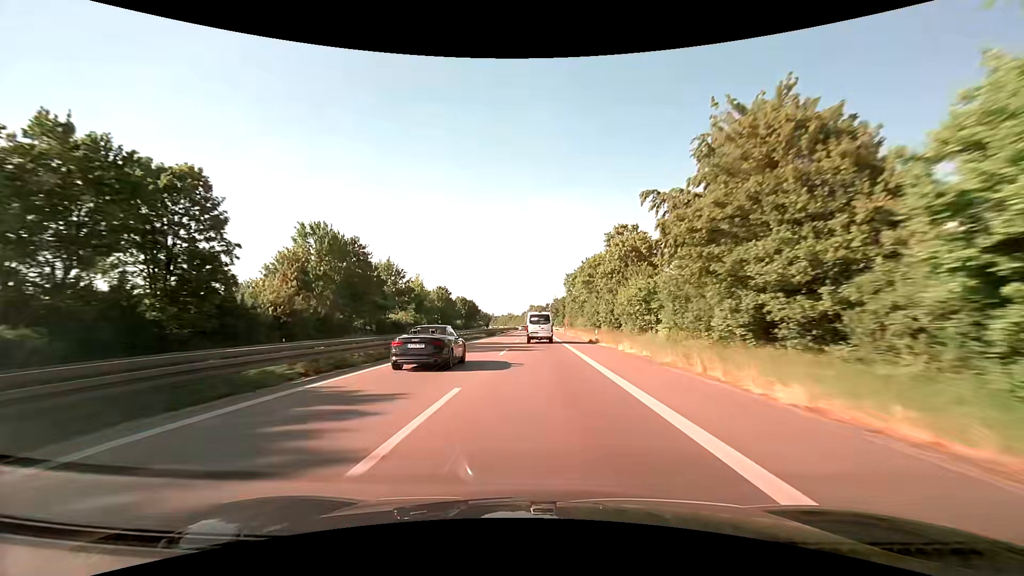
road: trunk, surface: asphalt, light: Day
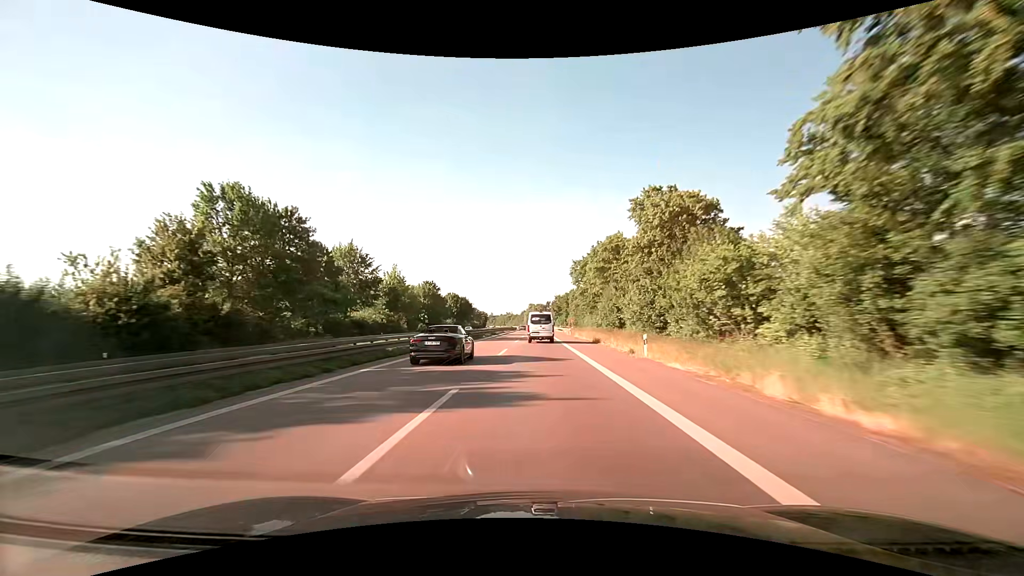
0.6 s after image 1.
(0.0, +18.2) m; 0°
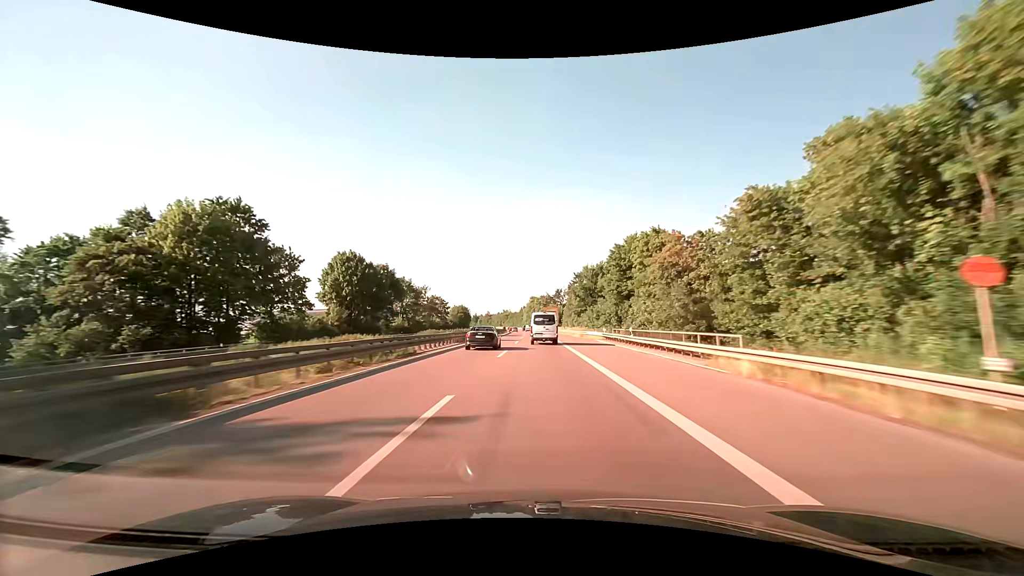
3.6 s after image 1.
(-0.1, +90.5) m; 0°
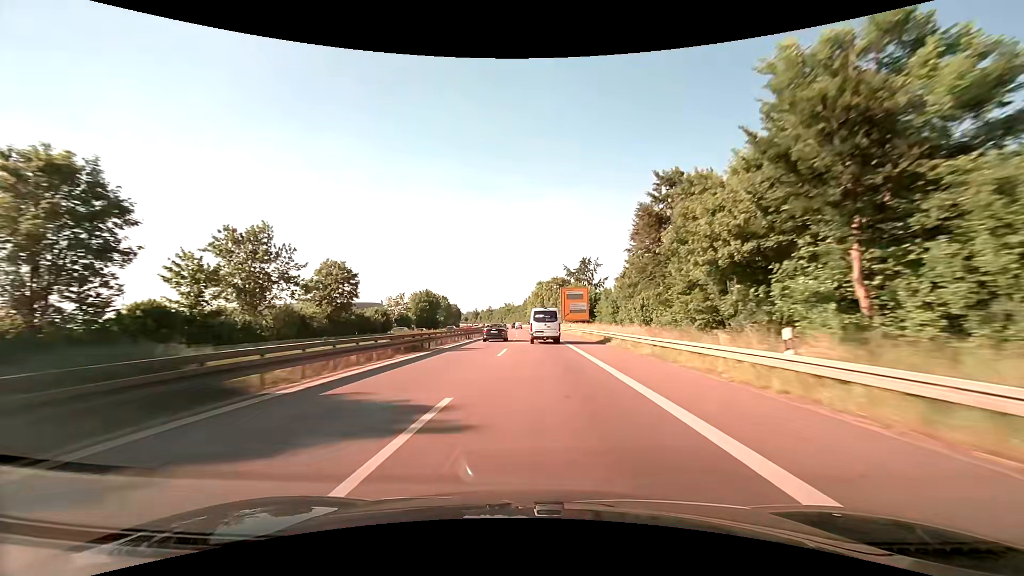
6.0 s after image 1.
(-0.1, +72.3) m; -1°
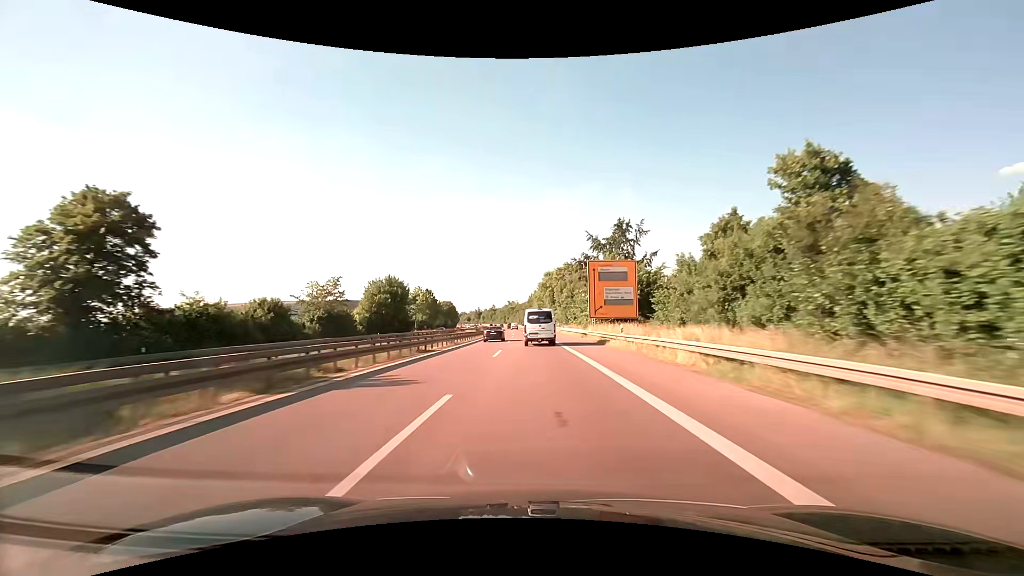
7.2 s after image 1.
(-0.1, +35.2) m; -1°
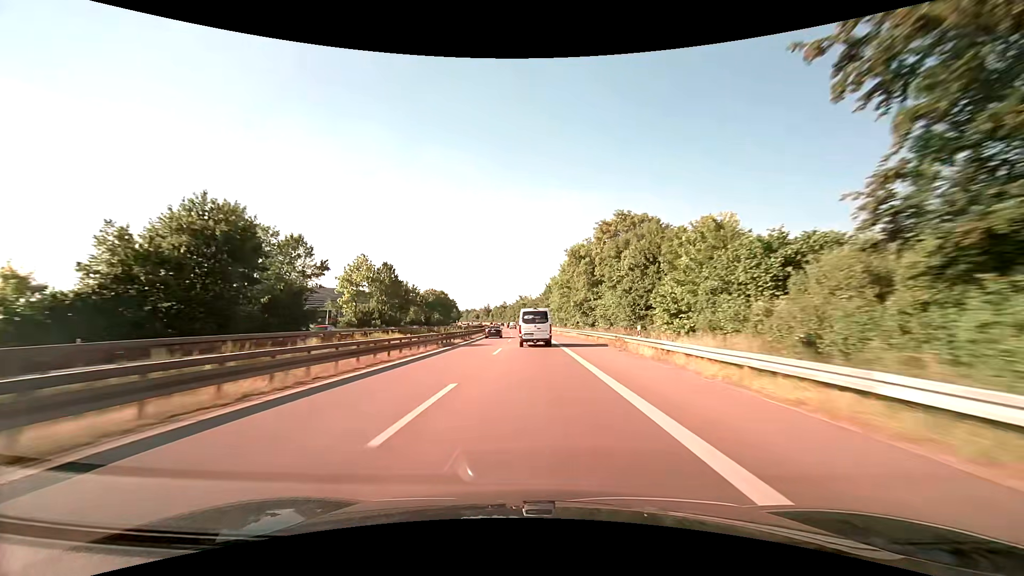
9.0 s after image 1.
(-1.0, +51.7) m; -2°
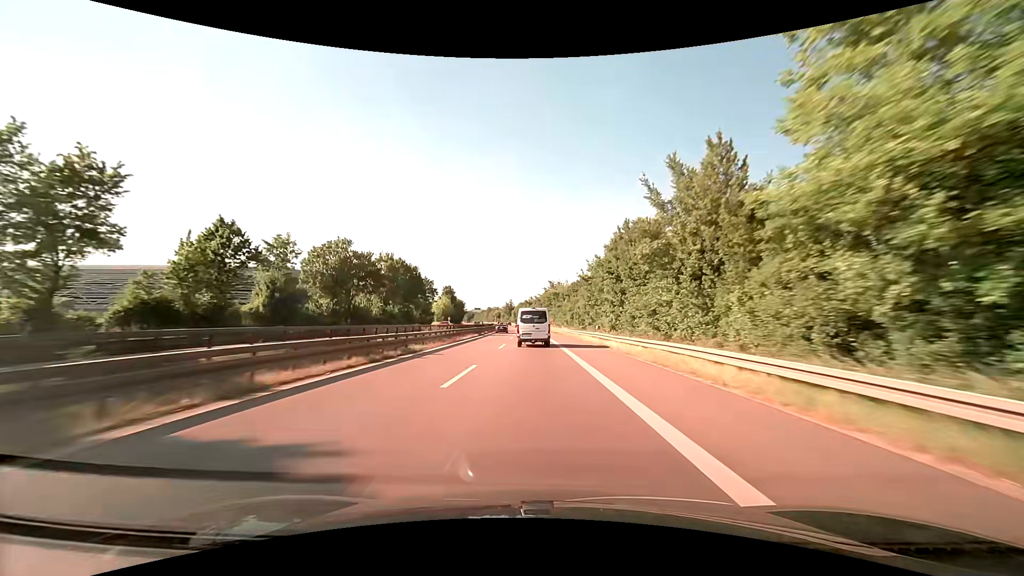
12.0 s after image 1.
(-2.2, +84.6) m; -3°
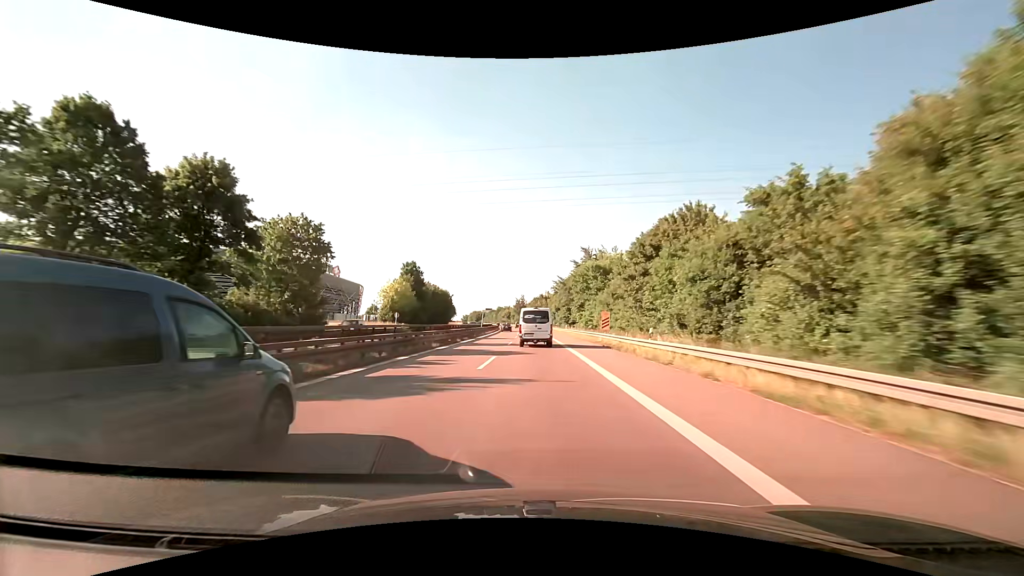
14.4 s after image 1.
(-1.2, +67.5) m; -2°
(0, +10) (0, +20) (0, +30) (0, +40) (0, +50) (-1, +60) (-1, +70) (-1, +80) (-2, +90) (-2, +100) m
